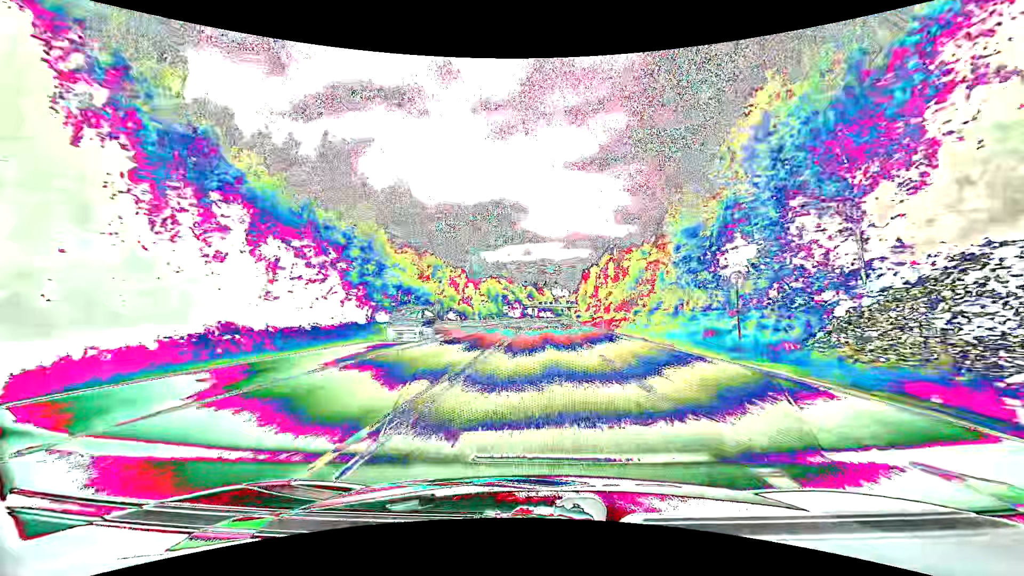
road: primary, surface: asphalt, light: Day
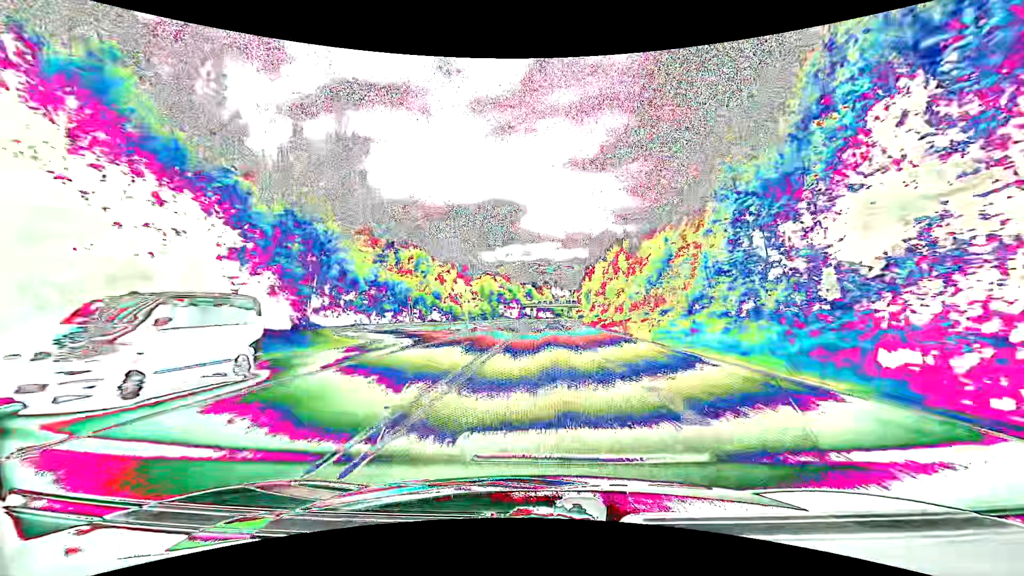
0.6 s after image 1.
(0.0, +13.2) m; 0°
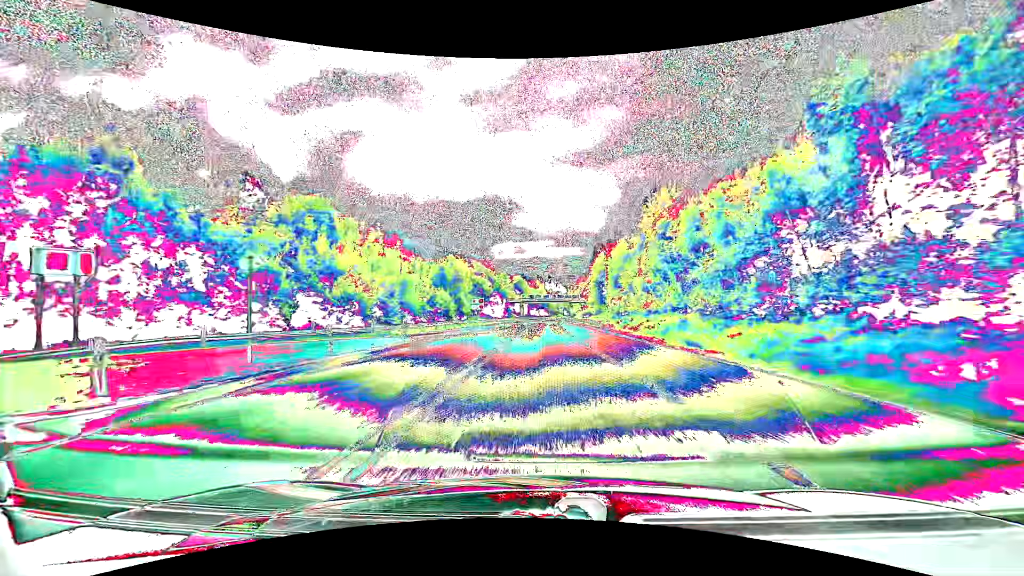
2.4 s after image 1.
(+0.3, +41.0) m; +1°
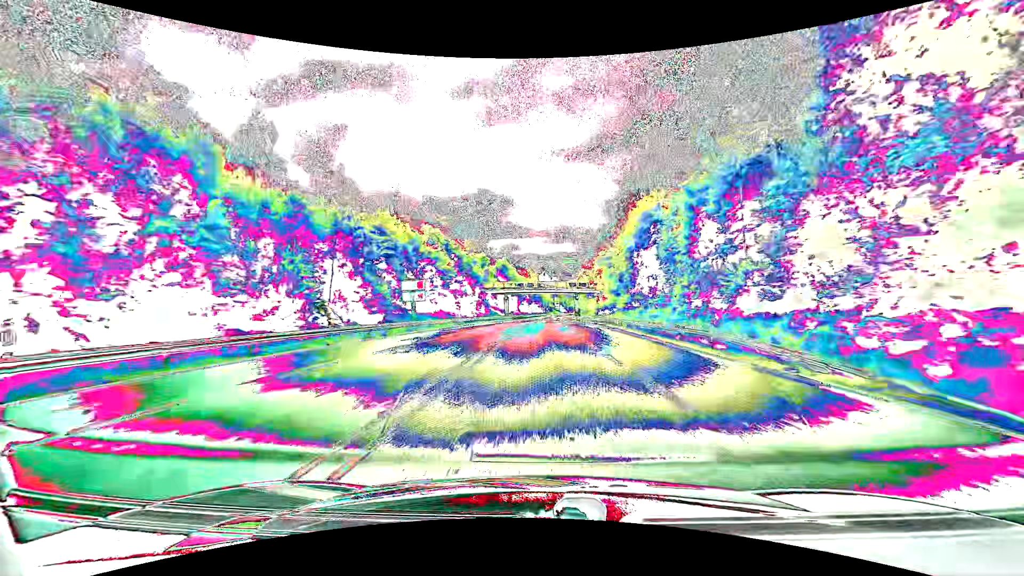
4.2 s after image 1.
(+0.1, +43.0) m; +1°
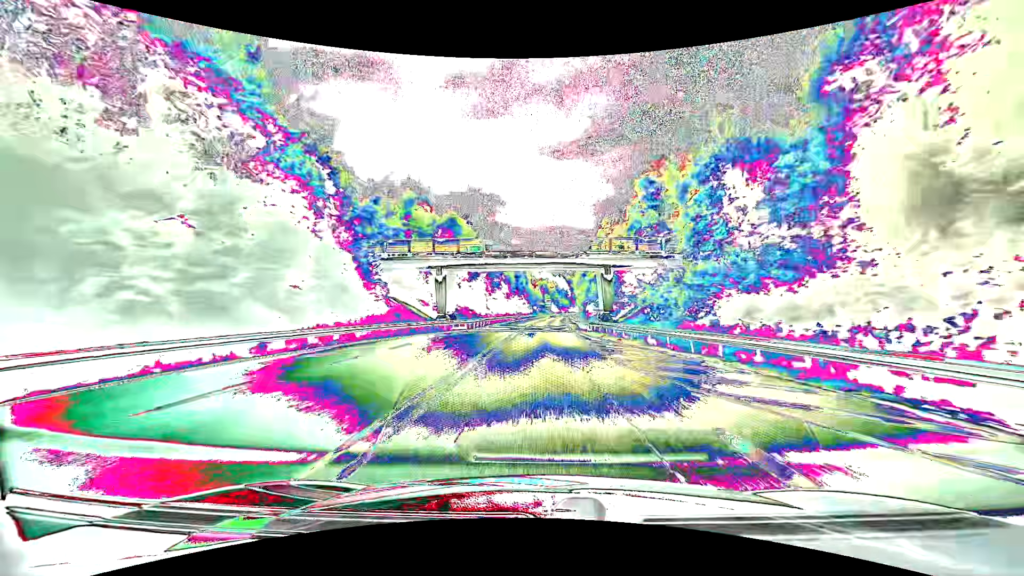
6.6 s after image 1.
(+0.6, +58.1) m; +1°
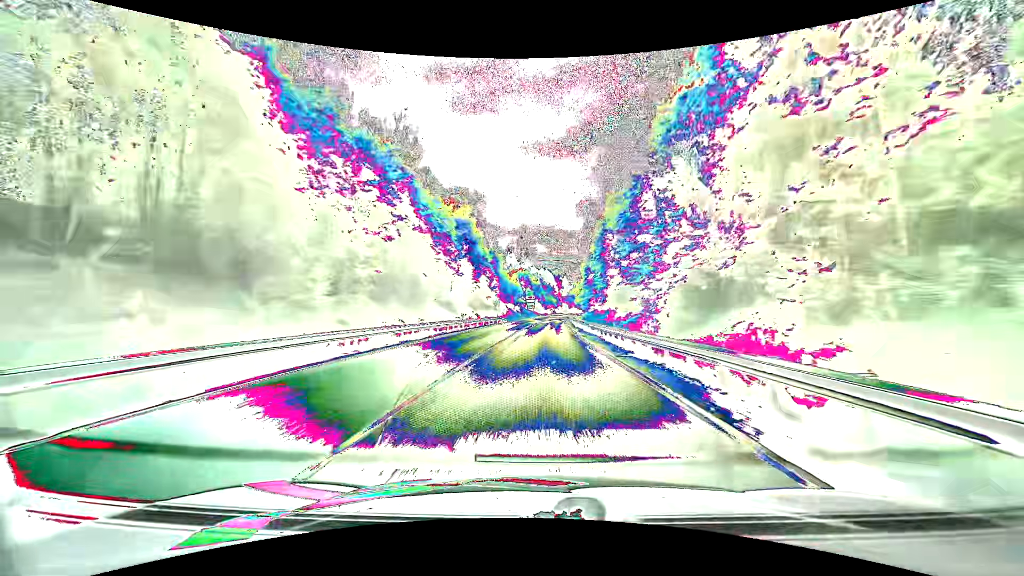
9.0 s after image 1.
(+1.0, +58.5) m; +2°
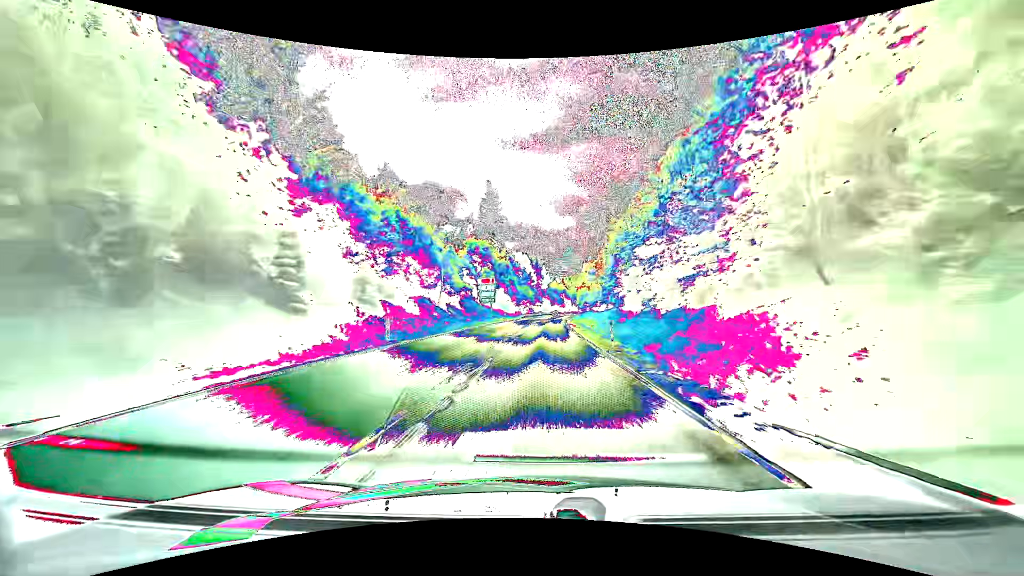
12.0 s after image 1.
(+1.4, +73.6) m; +3°
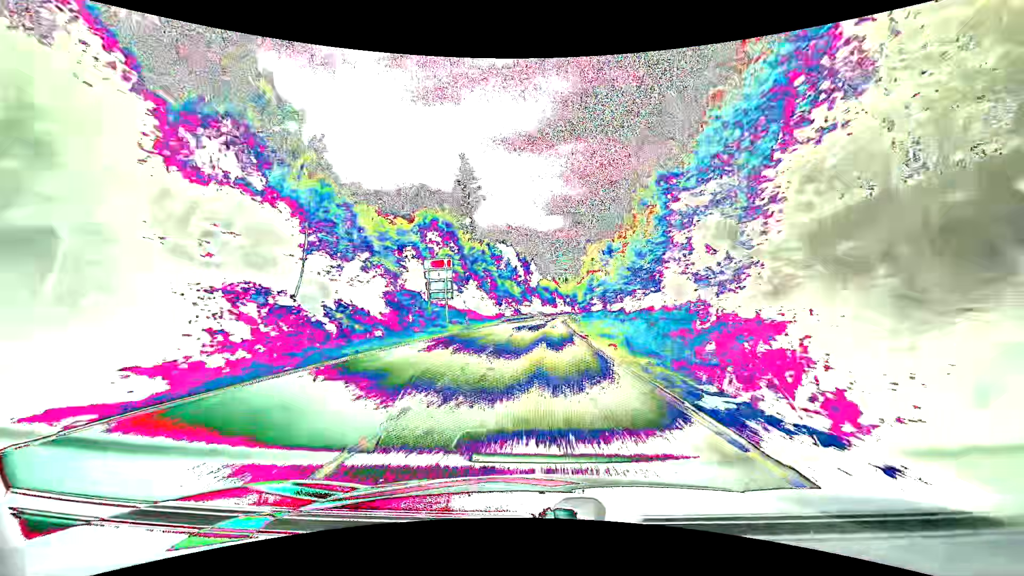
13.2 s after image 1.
(+0.1, +29.6) m; +1°
(0, +10) (0, +20) (0, +30) (+1, +40) (+1, +50) (+1, +60) (+2, +70) (+3, +80) (+3, +90) (+4, +100) m
